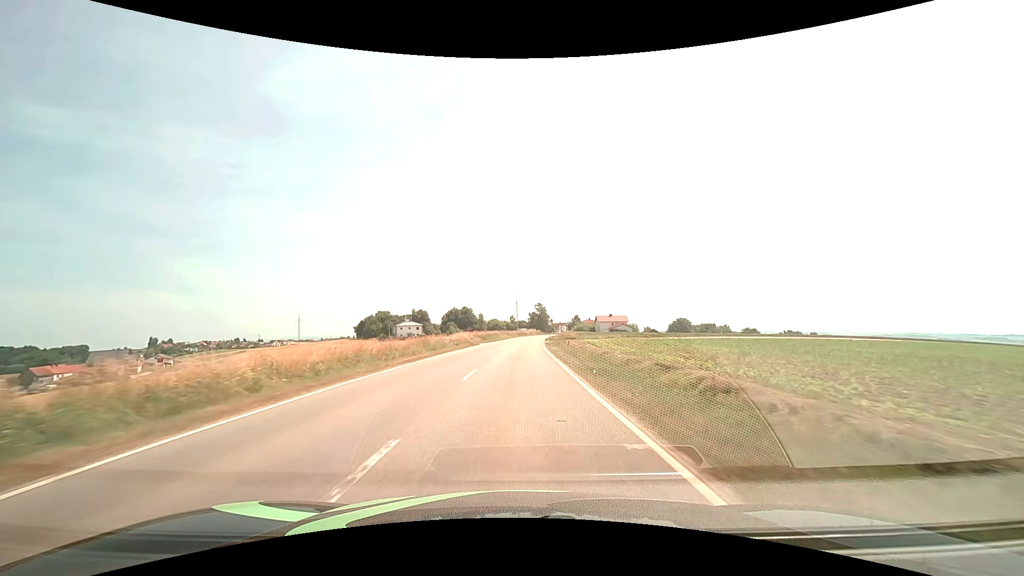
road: tertiary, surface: asphalt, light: Day
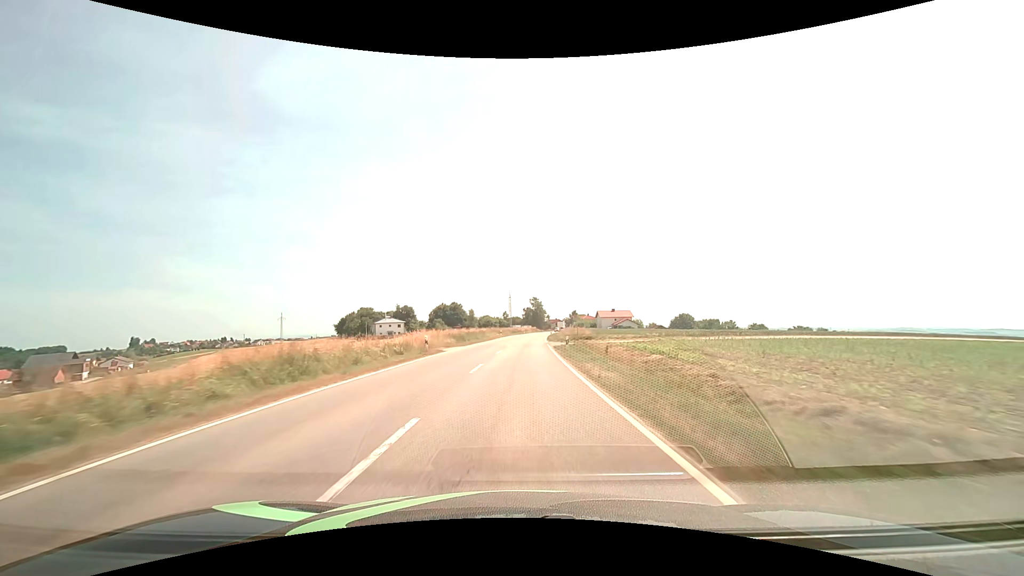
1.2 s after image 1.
(+0.1, +22.2) m; +1°
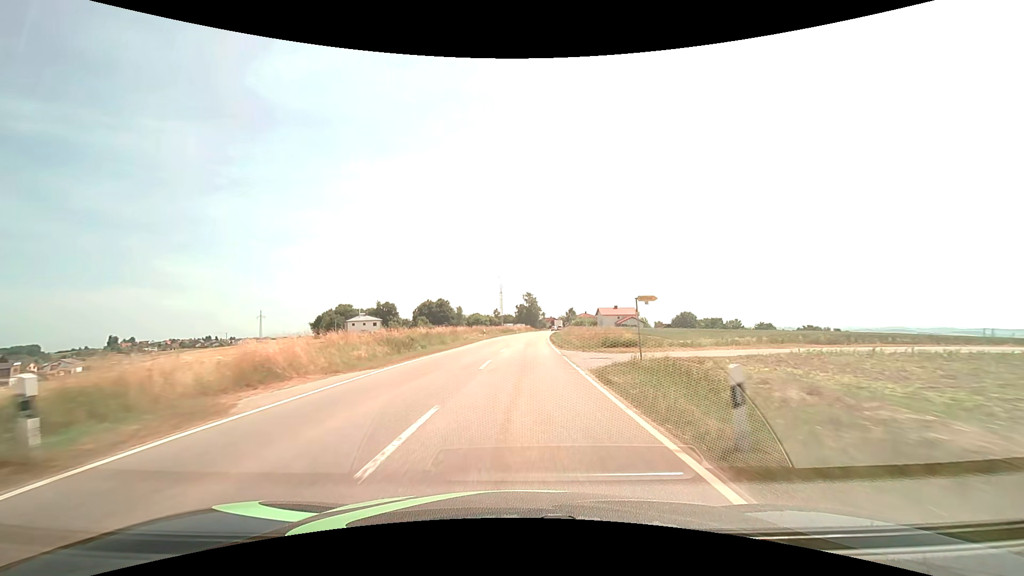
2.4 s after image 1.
(+0.2, +22.2) m; +1°
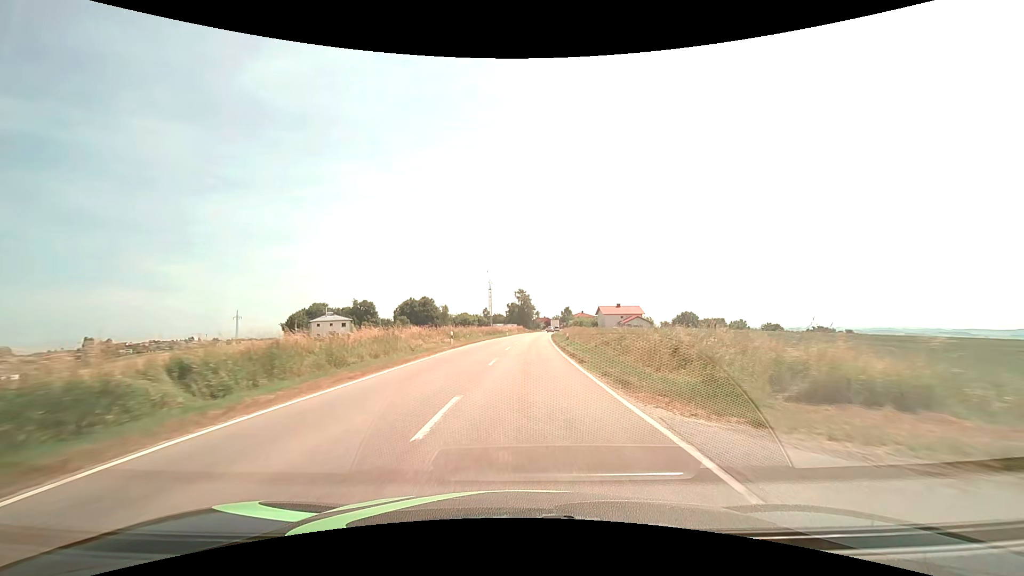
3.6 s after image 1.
(+0.1, +21.5) m; +1°
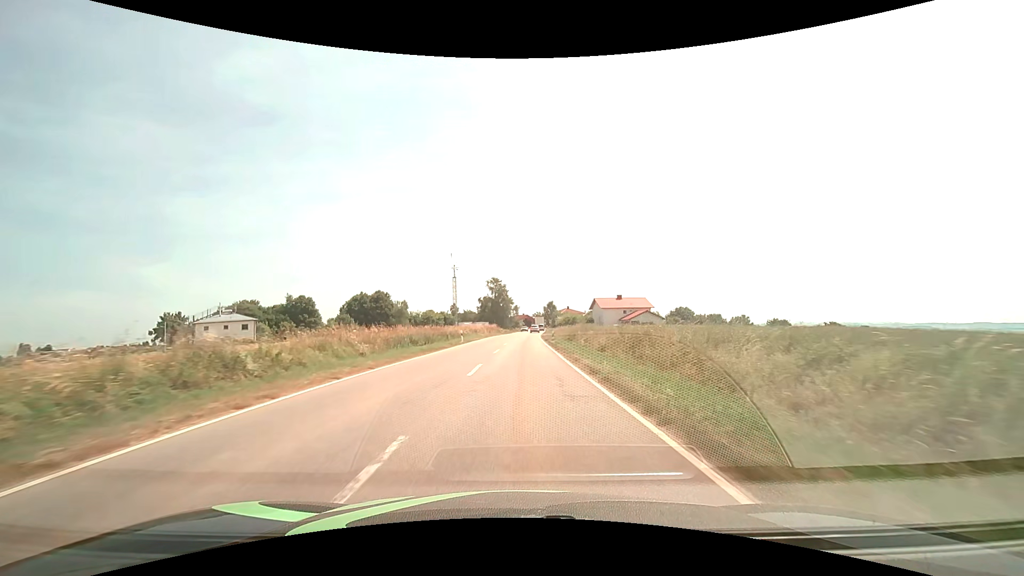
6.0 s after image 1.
(+1.1, +39.1) m; +3°
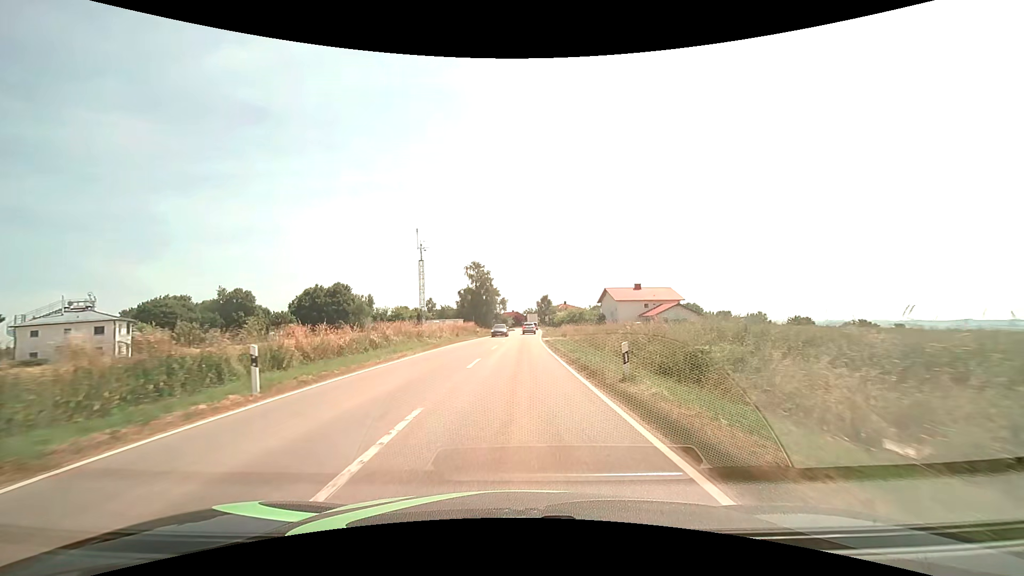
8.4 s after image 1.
(+0.4, +32.2) m; +1°
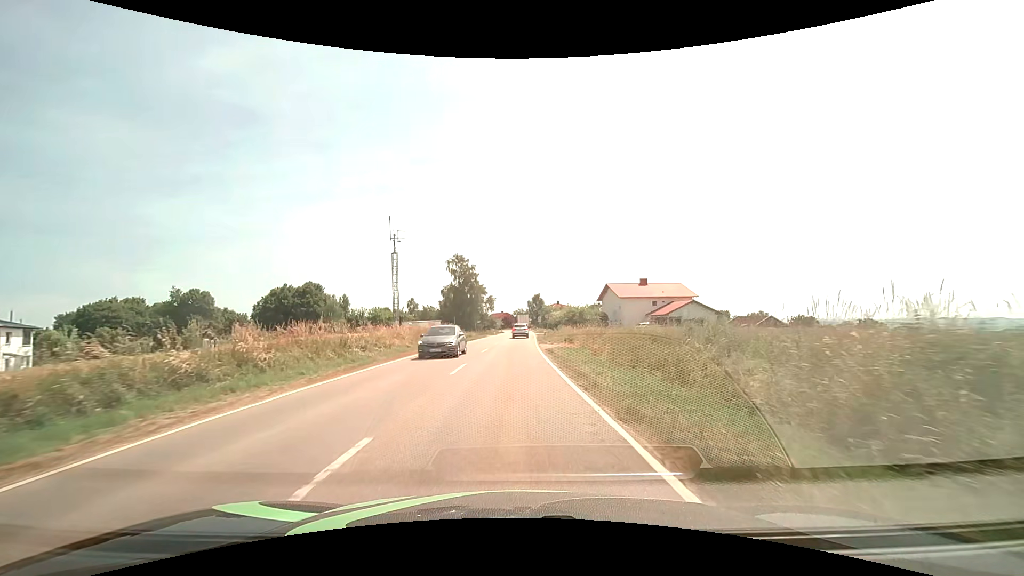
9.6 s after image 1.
(+0.1, +13.4) m; +1°
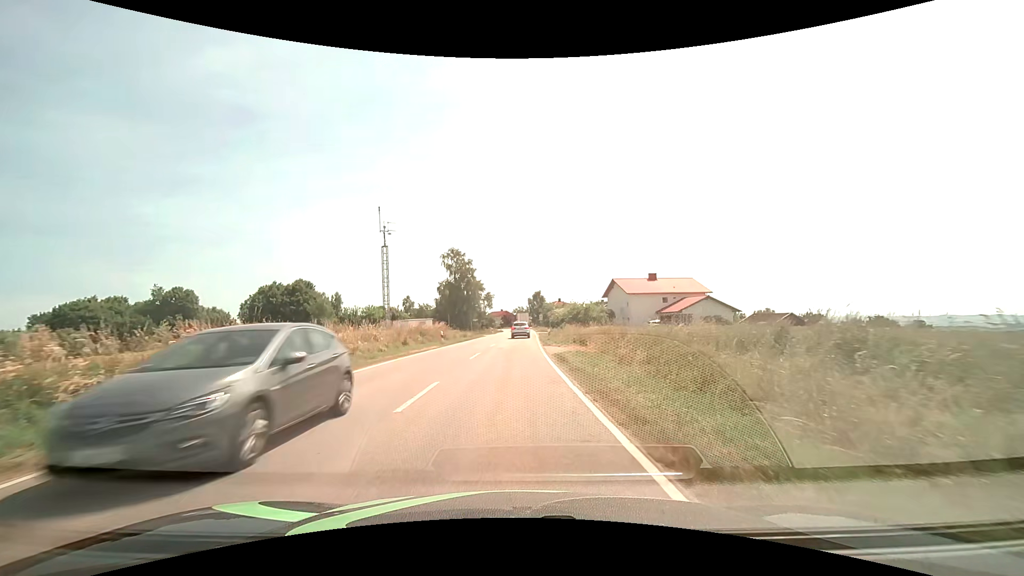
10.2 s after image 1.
(0.0, +6.2) m; 0°
(0, +10) (0, +20) (0, +30) (0, +40) (0, +50) (+1, +60) (+1, +70) (+1, +80) (+1, +90) (+2, +100) m
